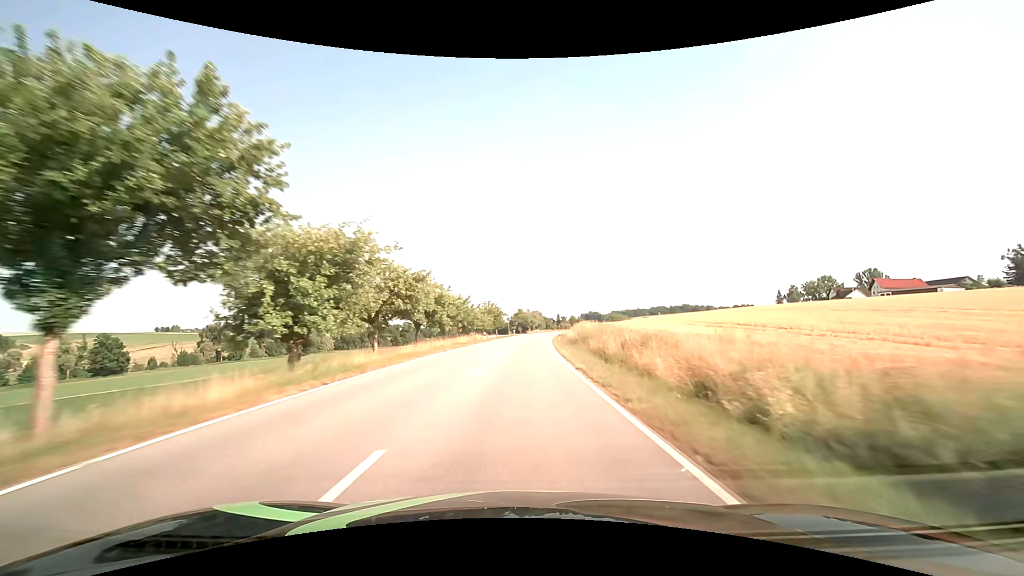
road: secondary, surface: asphalt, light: Day
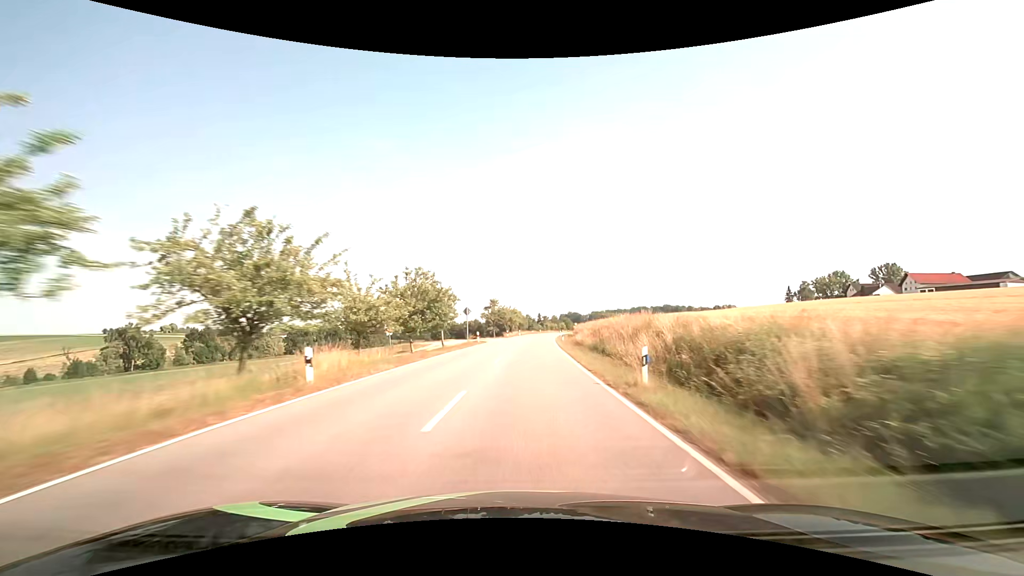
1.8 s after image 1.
(+0.7, +41.9) m; +2°
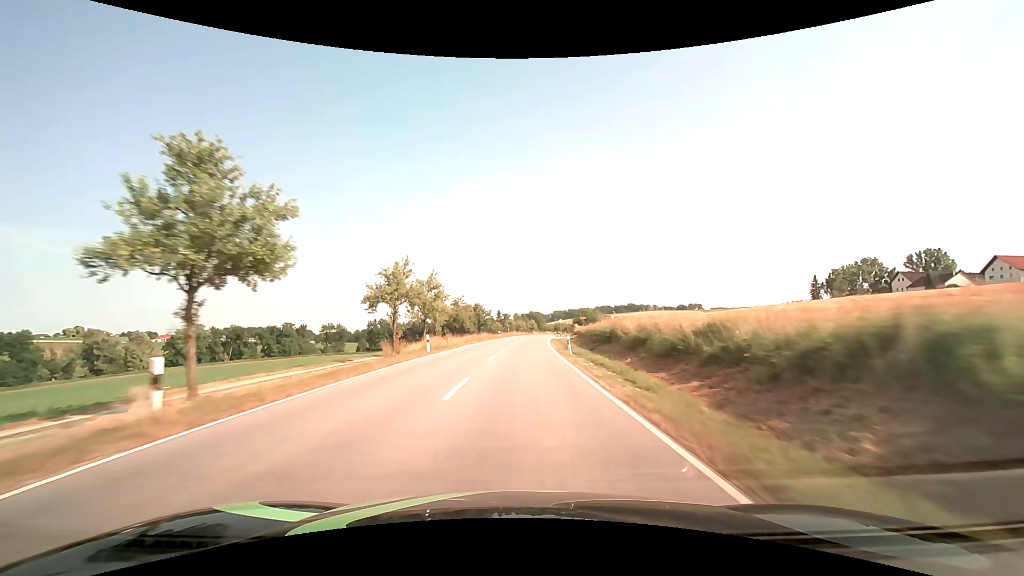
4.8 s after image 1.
(+3.1, +69.3) m; +5°
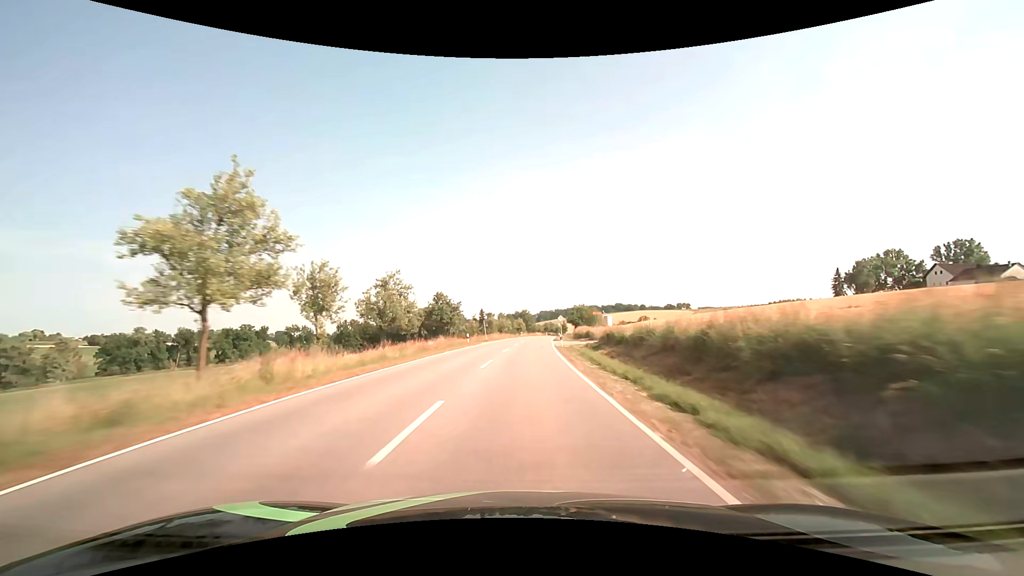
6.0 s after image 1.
(+0.4, +28.5) m; +2°
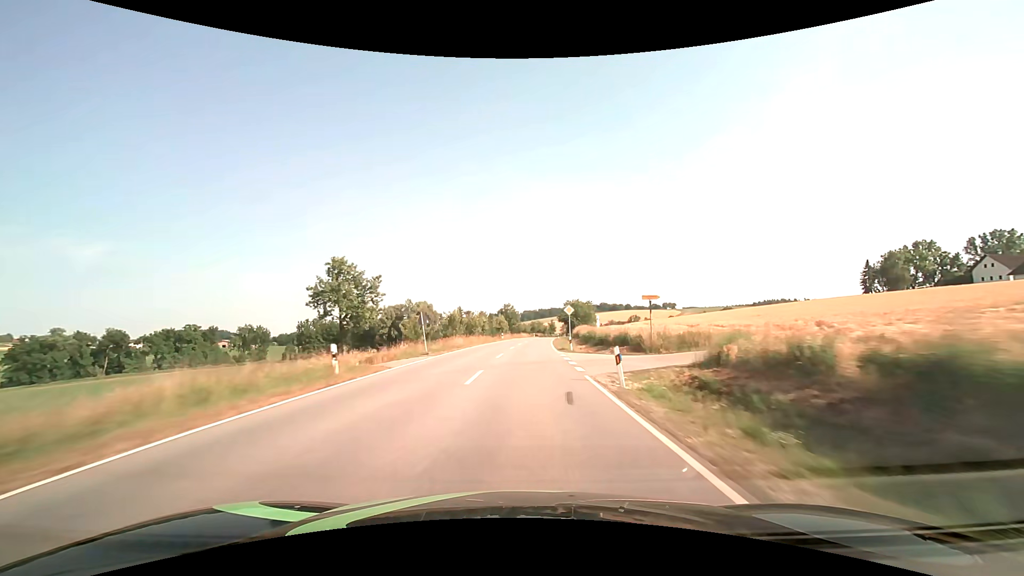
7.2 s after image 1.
(+0.5, +29.3) m; +2°
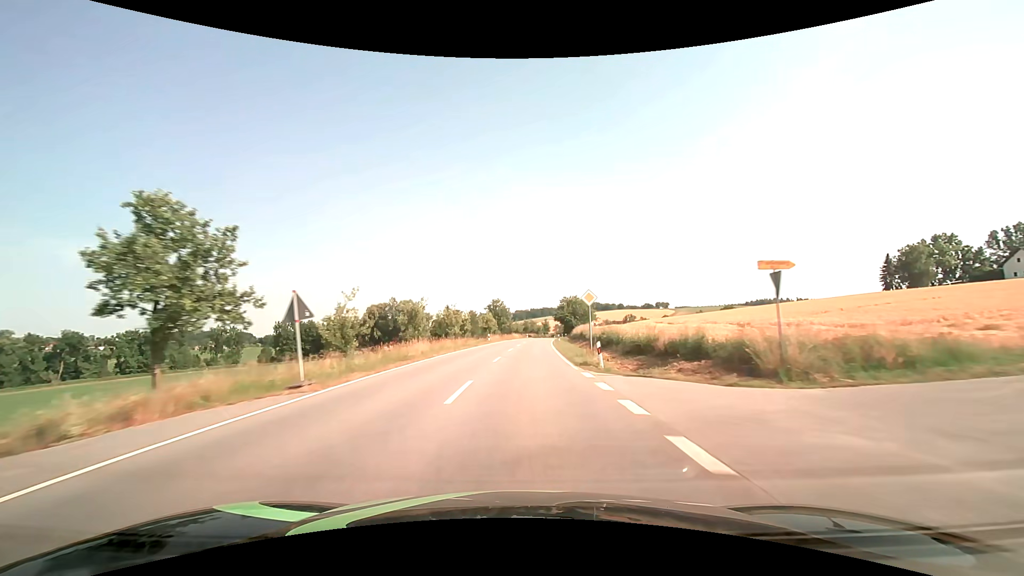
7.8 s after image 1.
(+0.1, +14.9) m; +1°
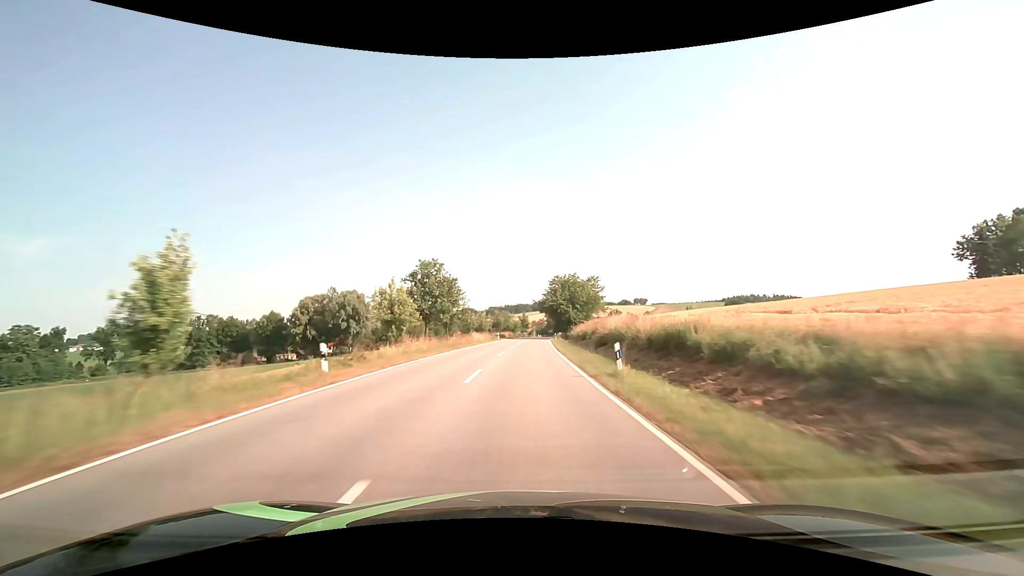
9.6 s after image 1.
(+1.2, +44.8) m; +3°
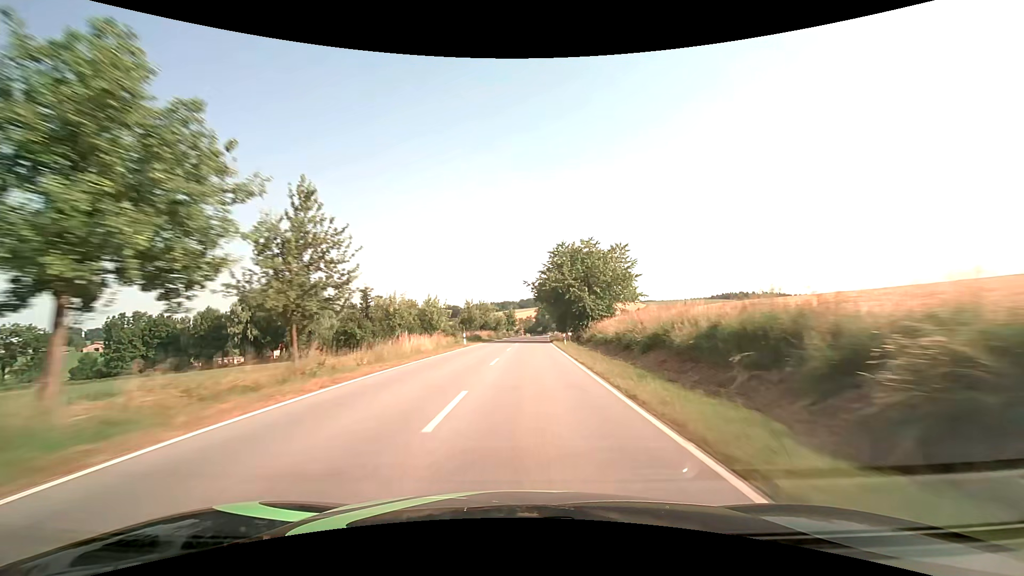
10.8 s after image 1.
(+0.4, +30.0) m; +1°
